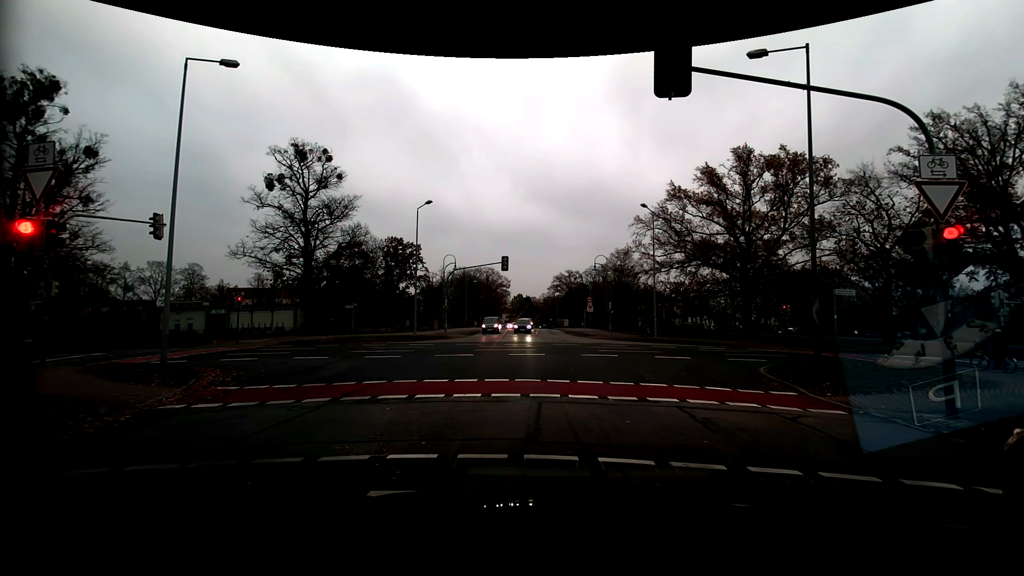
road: residential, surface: asphalt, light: Day
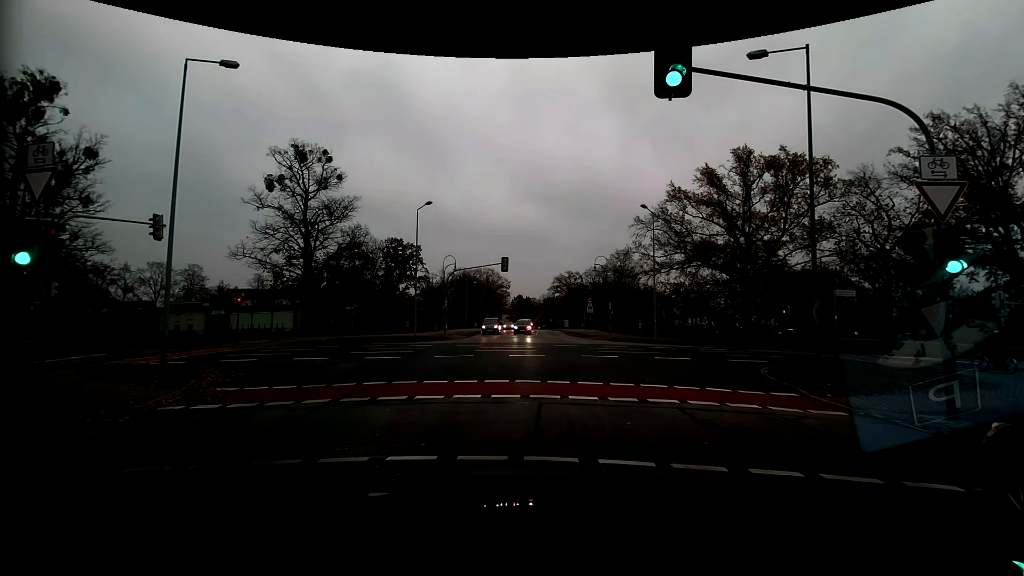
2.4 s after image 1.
(0.0, 0.0) m; 0°
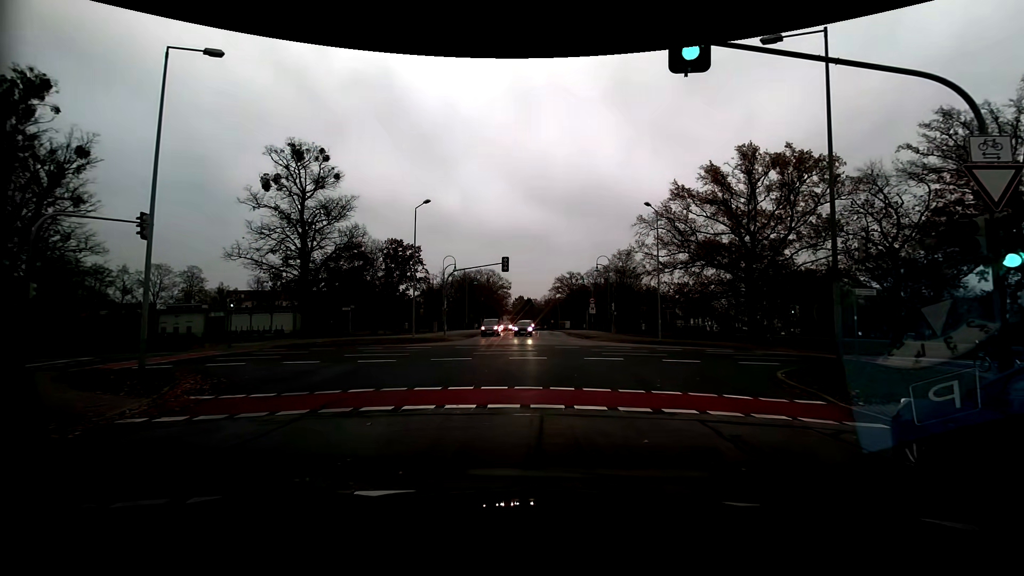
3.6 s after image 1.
(0.0, +1.2) m; +2°
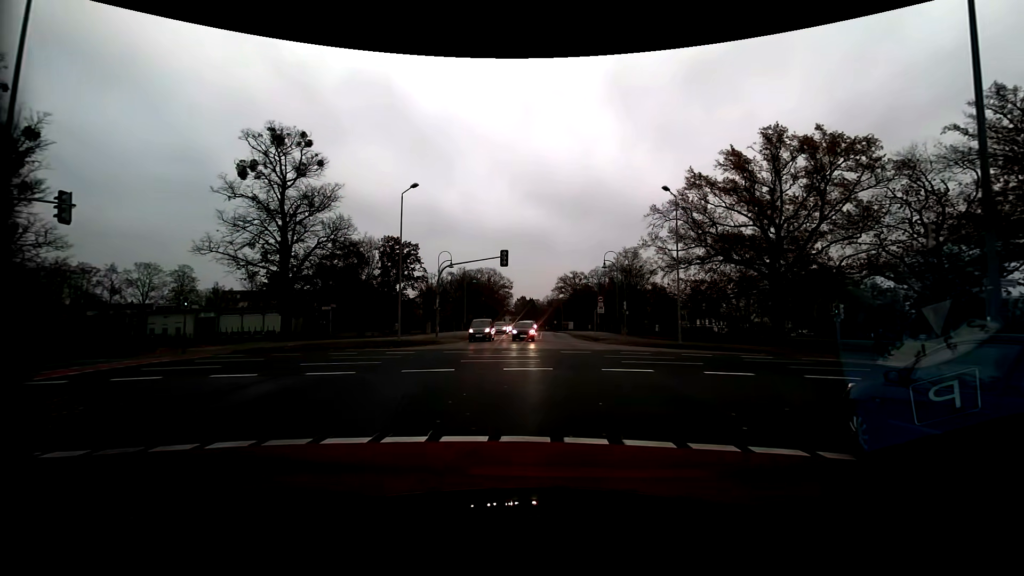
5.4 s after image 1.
(-0.2, +5.0) m; -2°
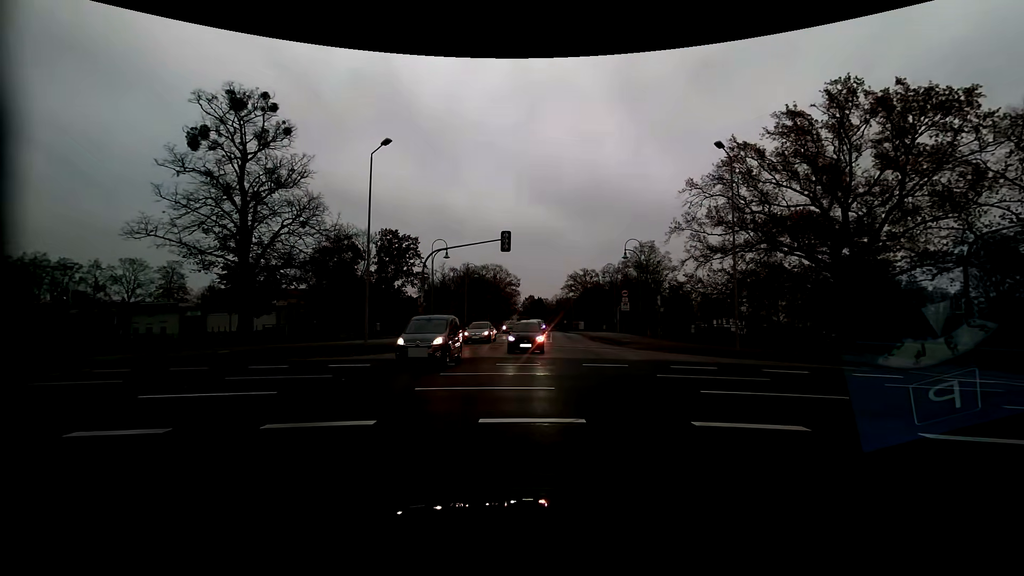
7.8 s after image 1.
(0.0, +8.1) m; 0°
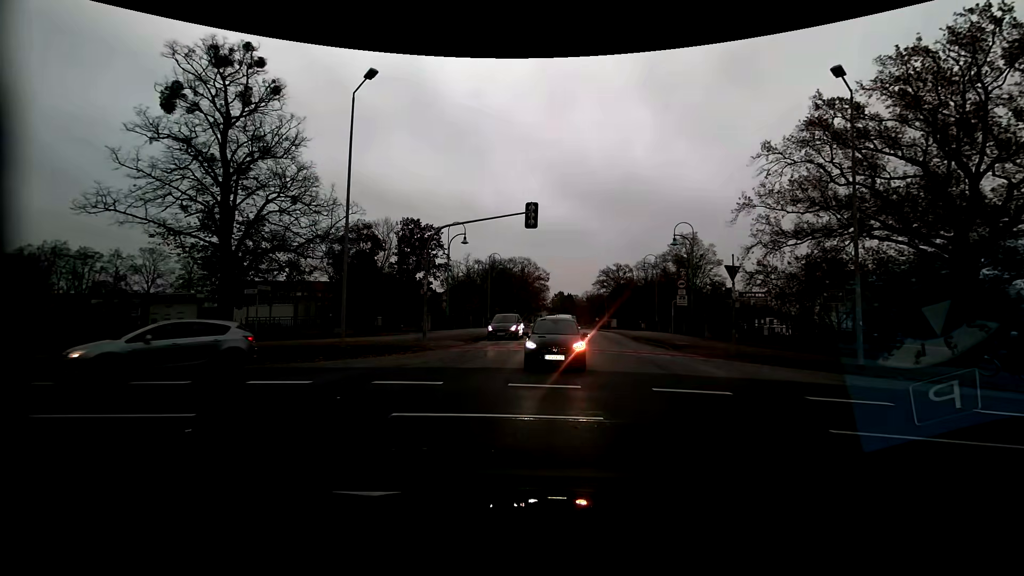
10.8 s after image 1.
(-0.2, +6.5) m; -6°
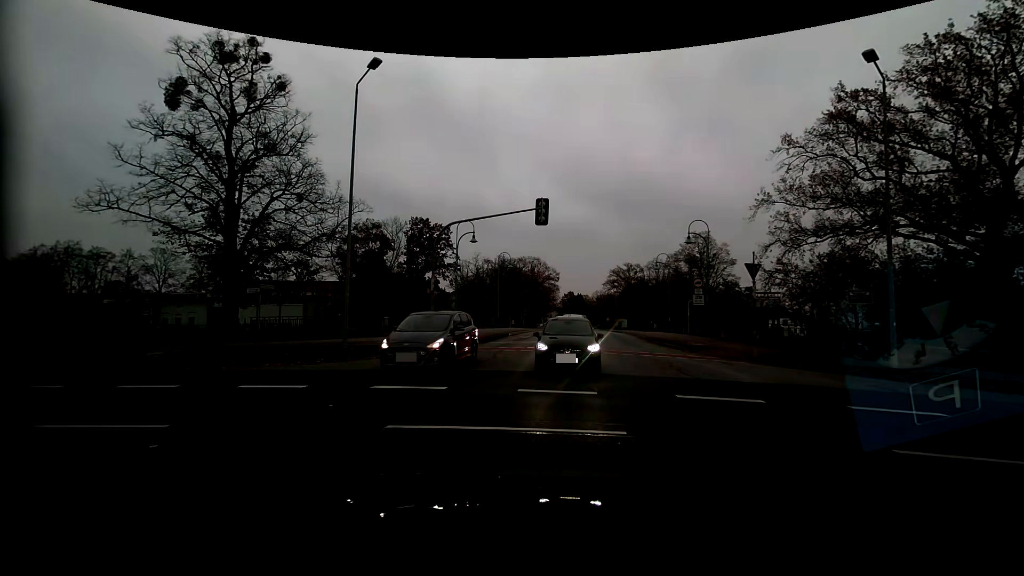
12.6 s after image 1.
(0.0, +0.8) m; 0°
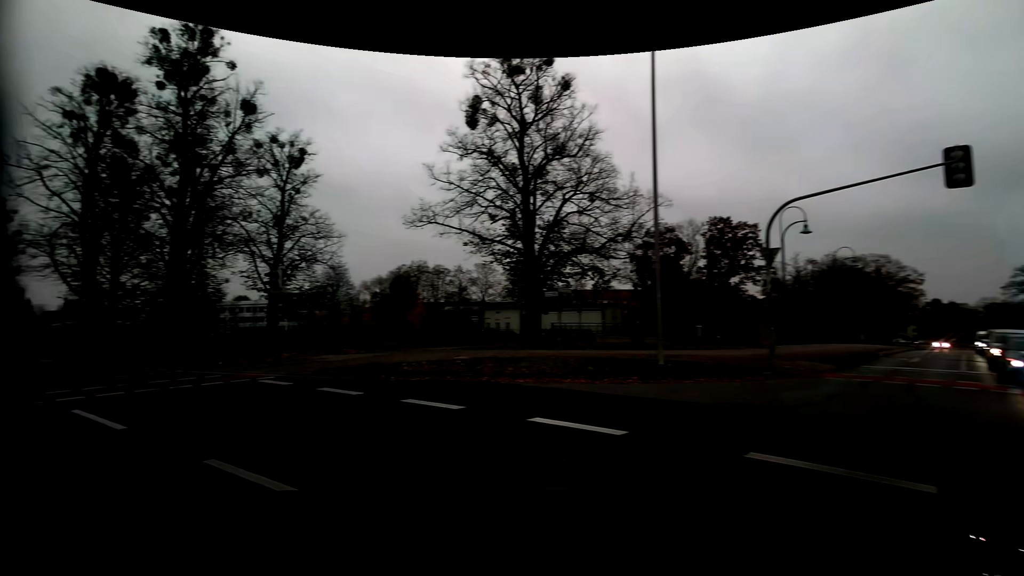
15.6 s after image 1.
(-1.3, +5.2) m; -35°
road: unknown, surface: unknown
(-4, +9) (-11, +16) (-19, +22) (-28, +27) (-36, +32) (-45, +37) (-54, +41) (-63, +45) (-72, +49) (-82, +52) m
